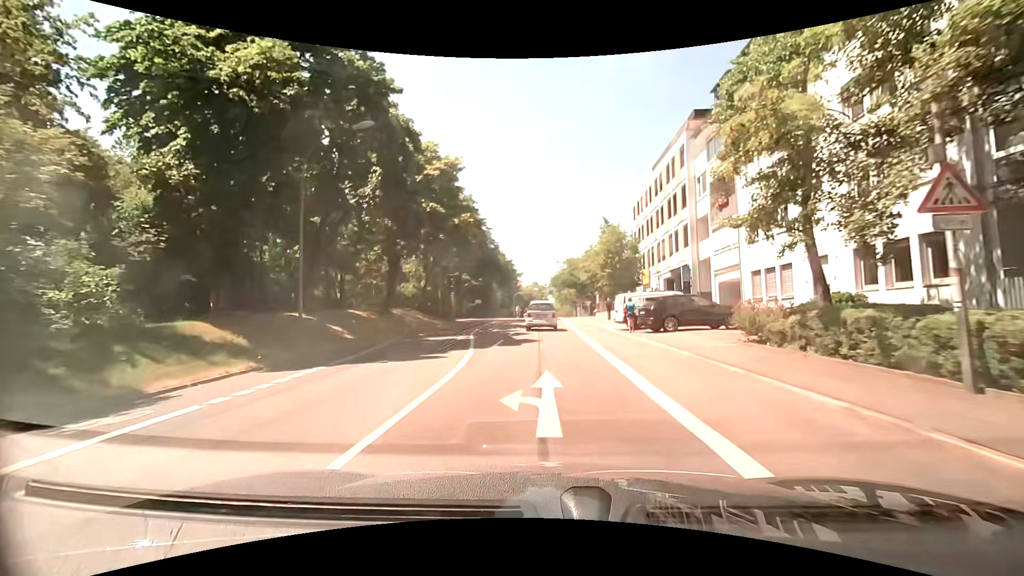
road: secondary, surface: asphalt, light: Day
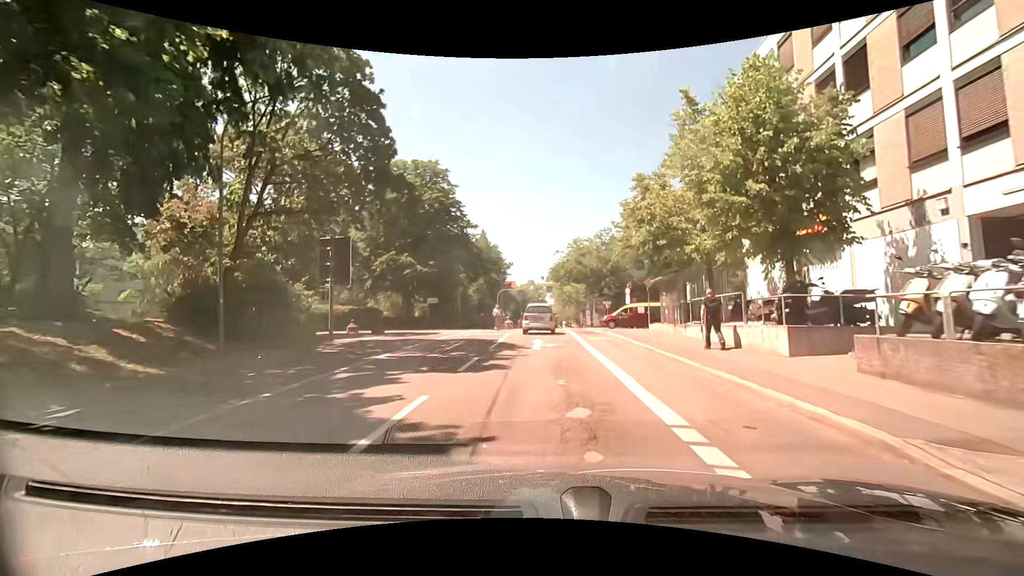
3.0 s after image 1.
(0.0, +30.1) m; -1°
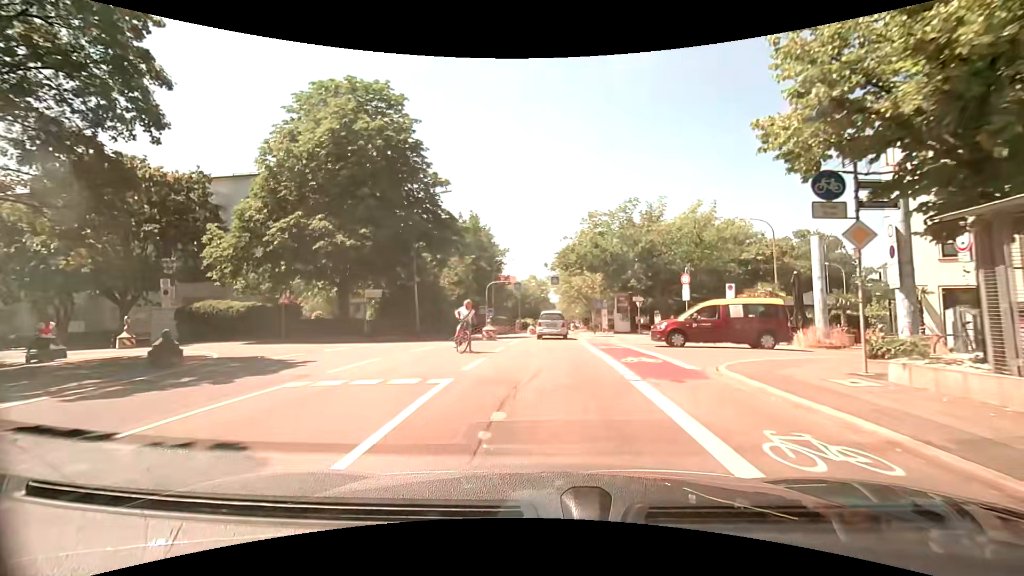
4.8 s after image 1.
(+0.1, +17.5) m; 0°
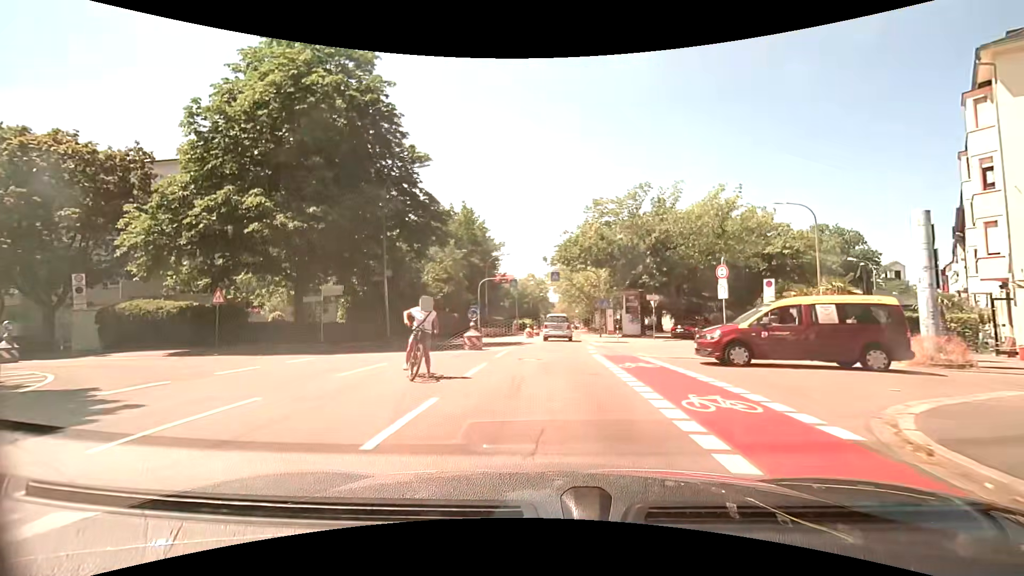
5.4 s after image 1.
(+0.1, +5.8) m; +1°
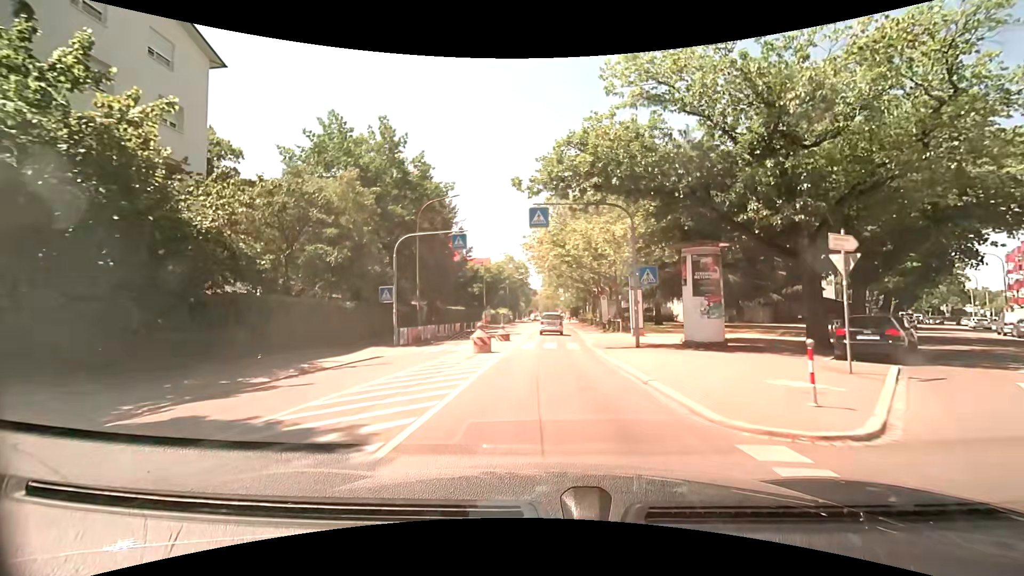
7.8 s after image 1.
(+0.3, +23.6) m; +2°
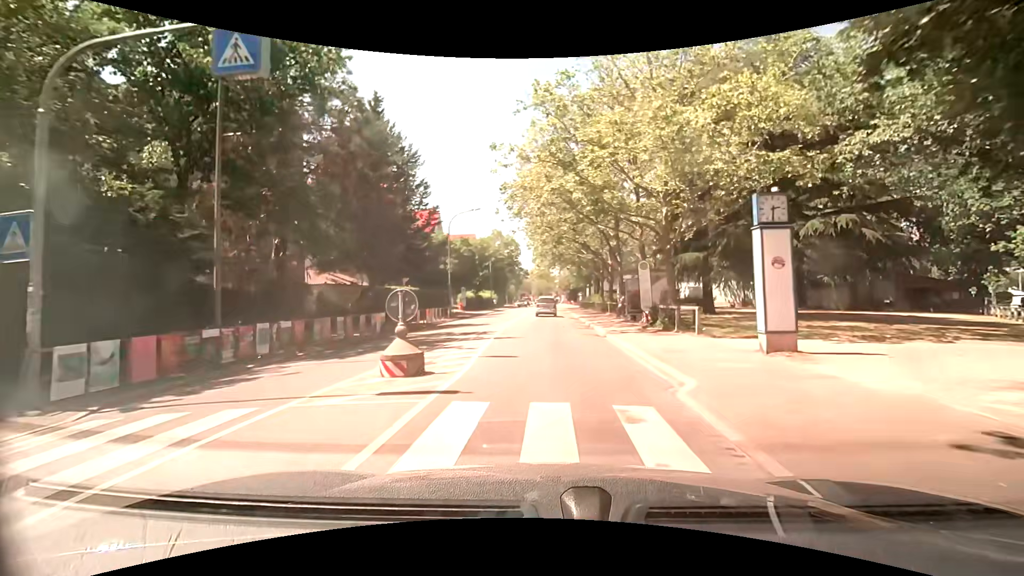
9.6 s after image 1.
(+0.1, +18.7) m; +1°
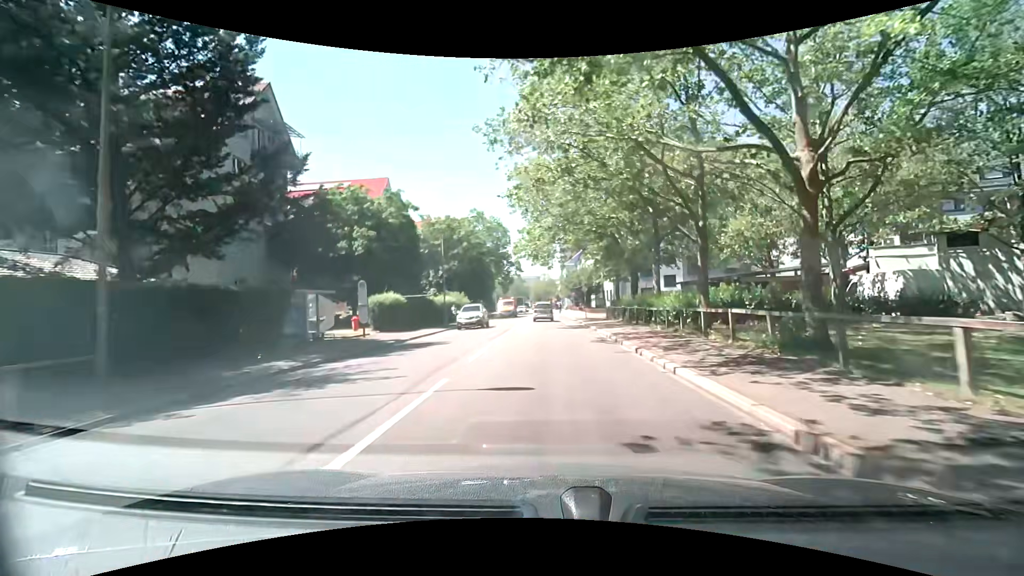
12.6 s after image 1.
(-0.2, +33.0) m; 0°
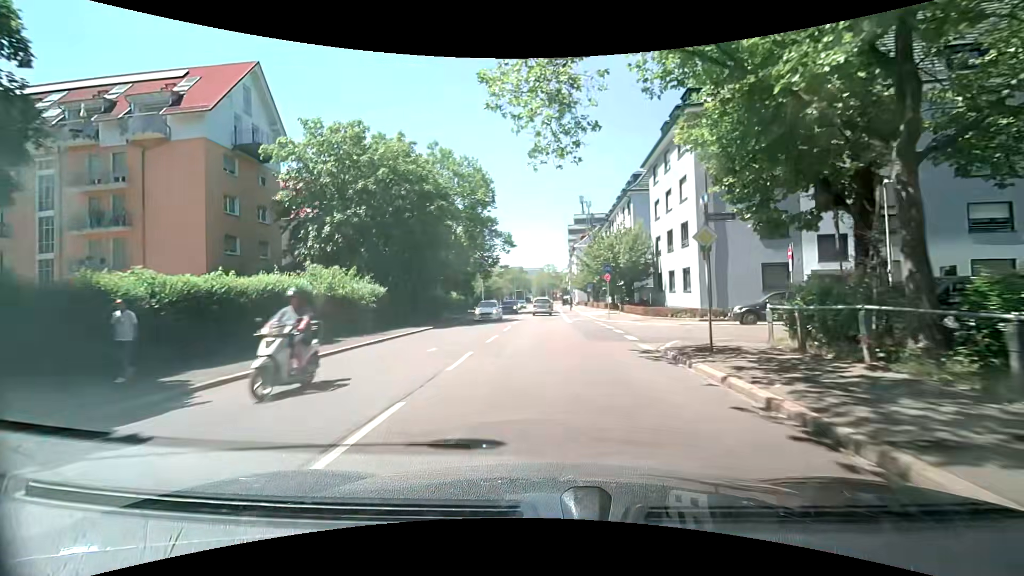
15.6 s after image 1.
(0.0, +32.9) m; 0°
(0, +10) (0, +20) (-1, +30) (-1, +40) (-1, +50) (-1, +60) (-1, +70) (-2, +80) (-2, +90) (-2, +100) m
